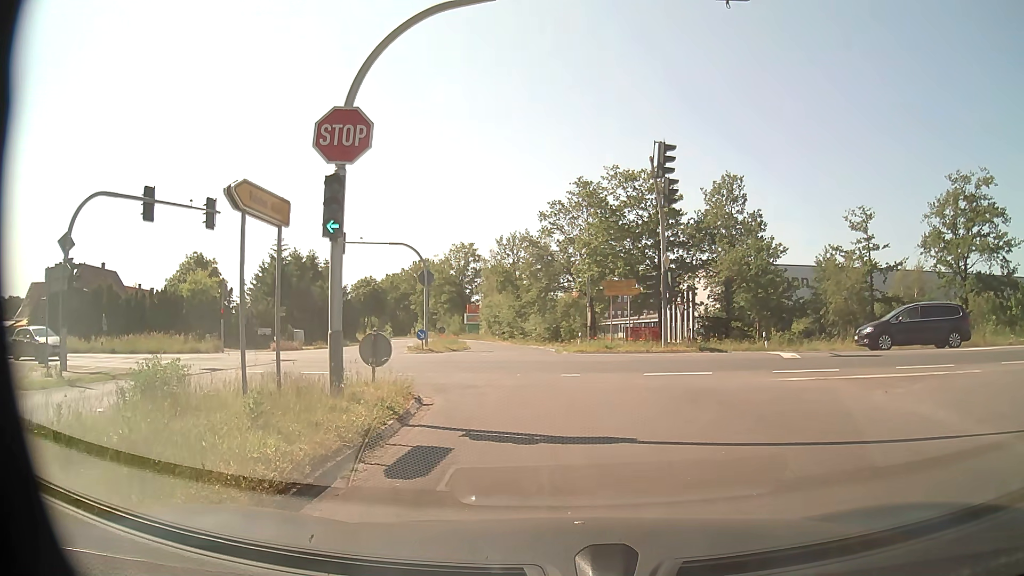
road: tertiary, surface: asphalt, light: Day
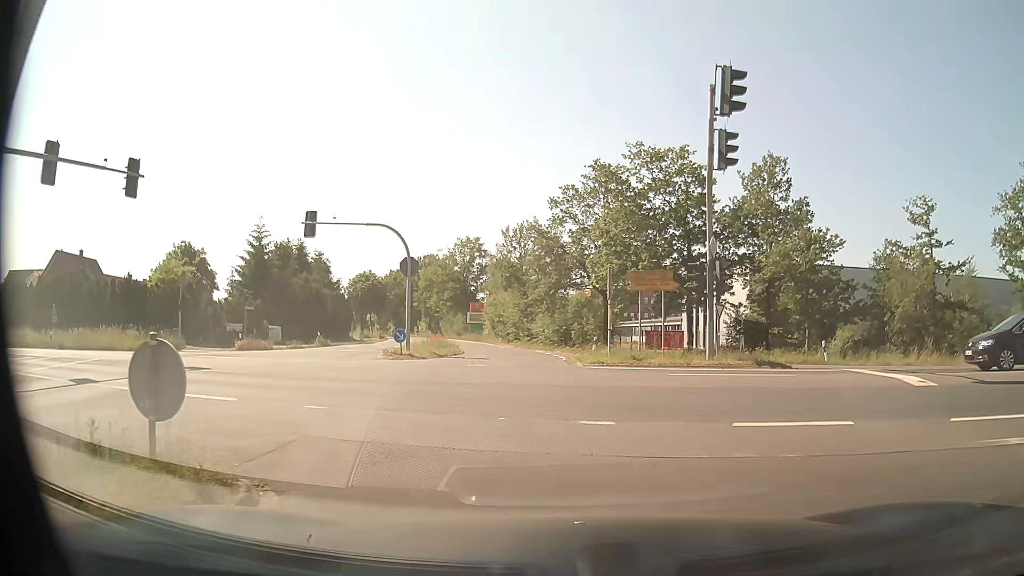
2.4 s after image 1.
(-0.1, +7.6) m; -2°
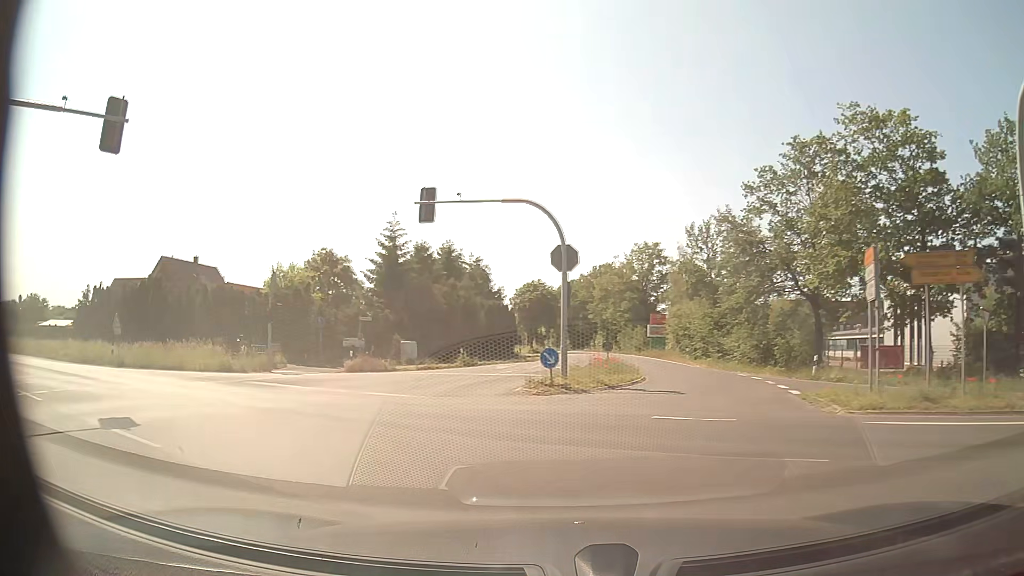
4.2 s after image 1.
(-0.8, +9.8) m; -15°
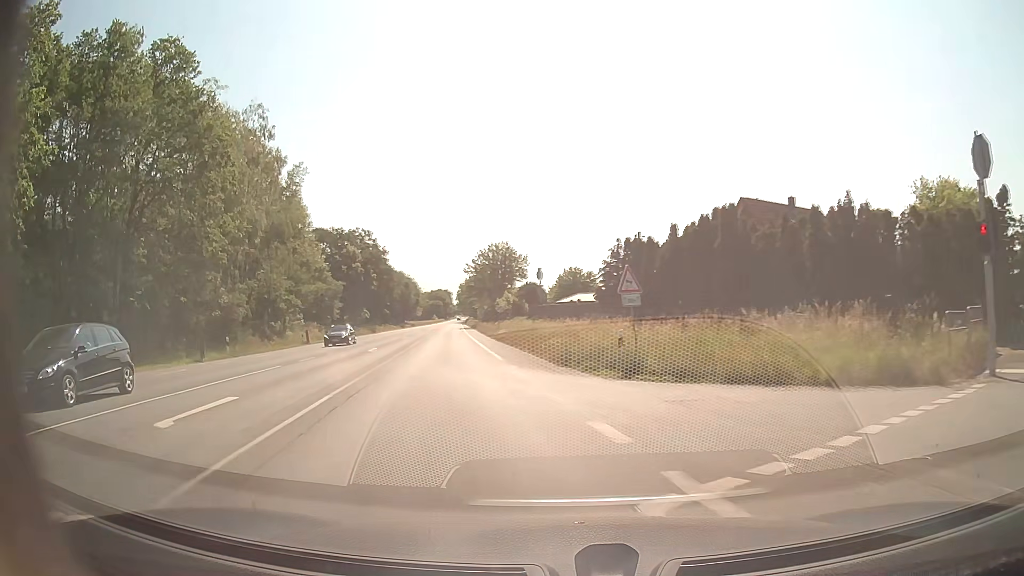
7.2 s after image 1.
(-8.9, +17.4) m; -51°
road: secondary
(-1, +10) (-3, +20) (-5, +30) (-7, +39) (-9, +49) (-10, +59) (-12, +69) (-14, +79) (-15, +89) (-17, +99) m
